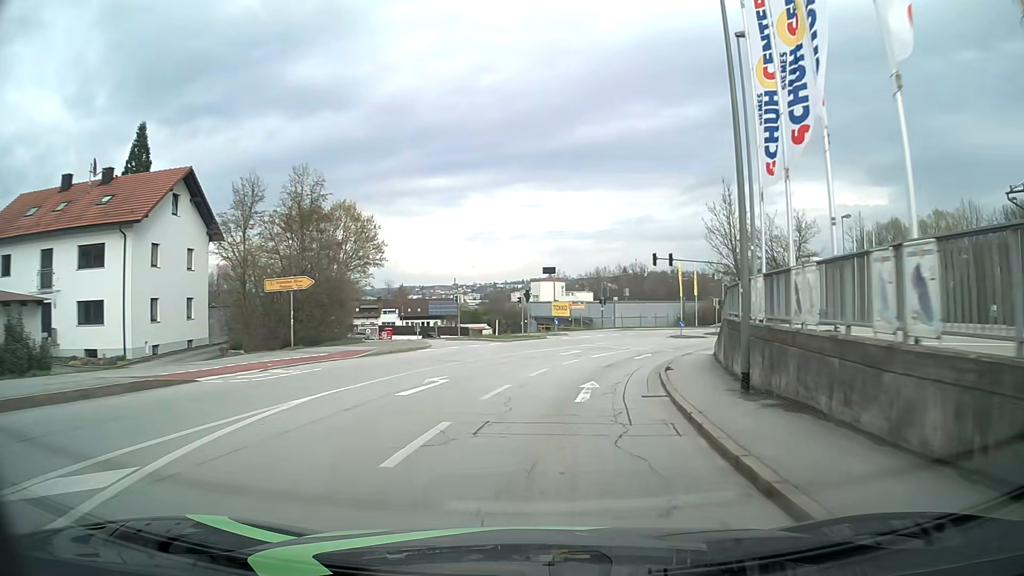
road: tertiary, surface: asphalt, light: Day
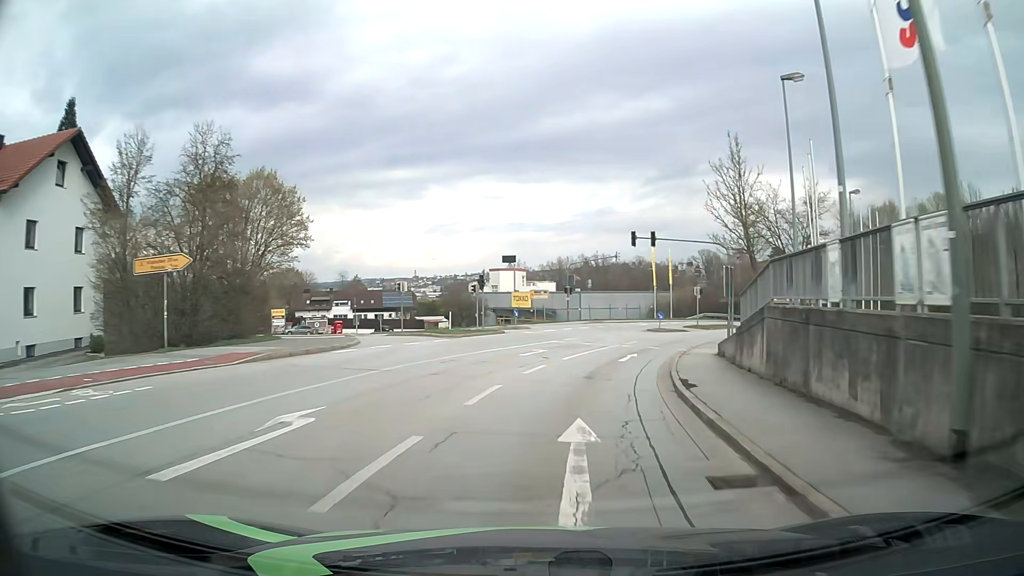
(+0.2, +7.6) m; +3°
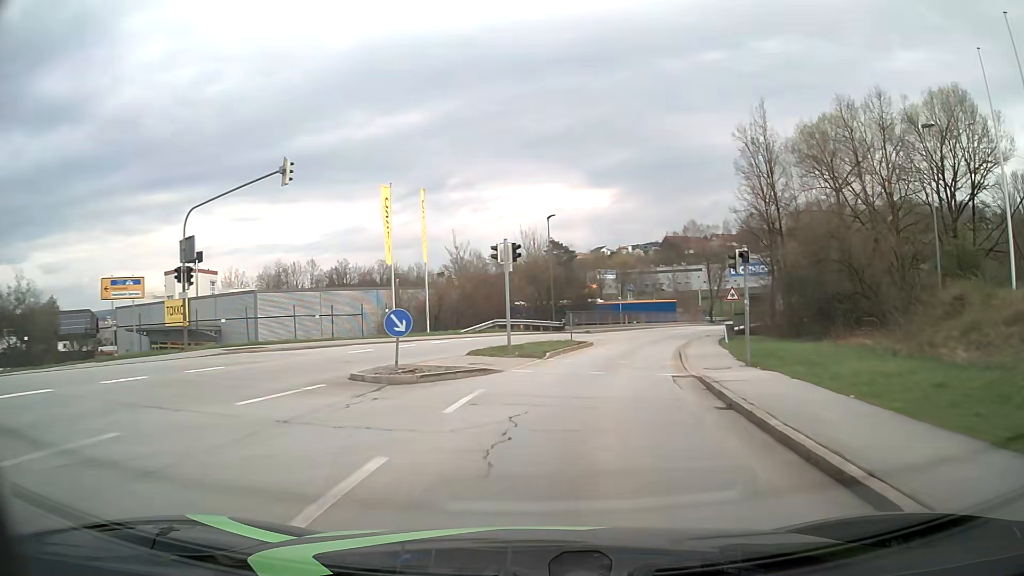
(+6.8, +37.4) m; +21°
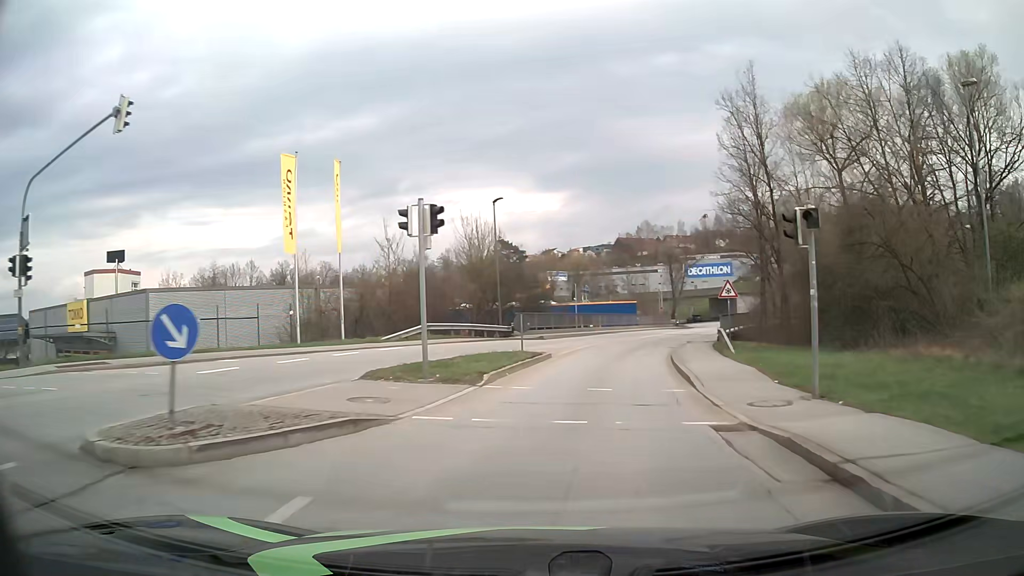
(+0.3, +7.6) m; +5°
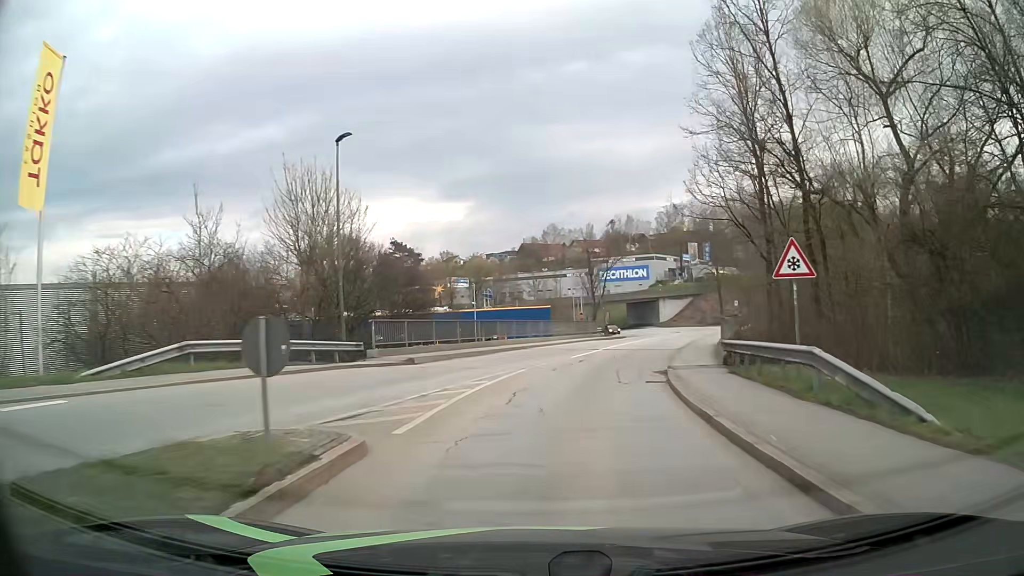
(+1.1, +15.1) m; +8°
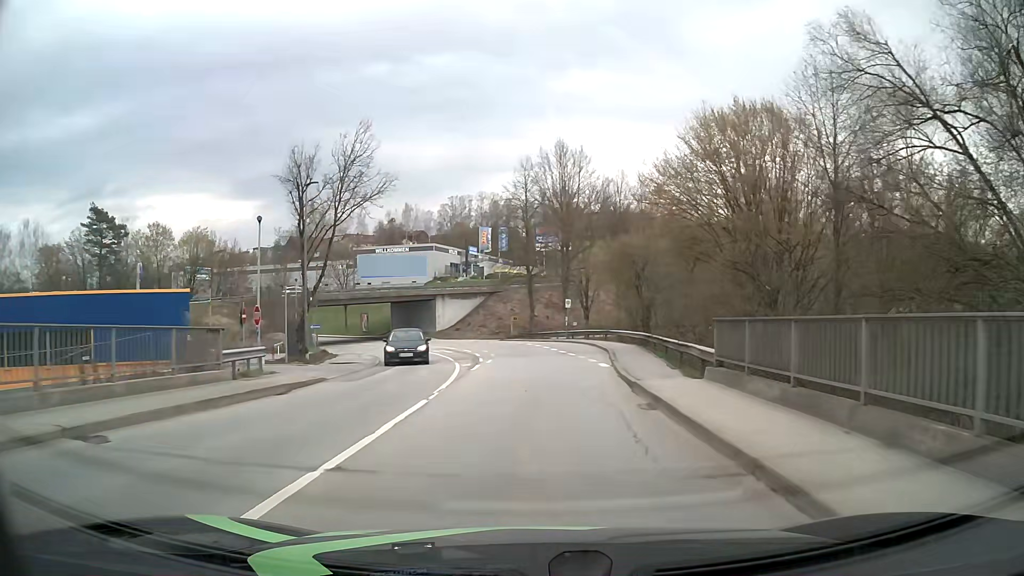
(+6.9, +37.1) m; +19°
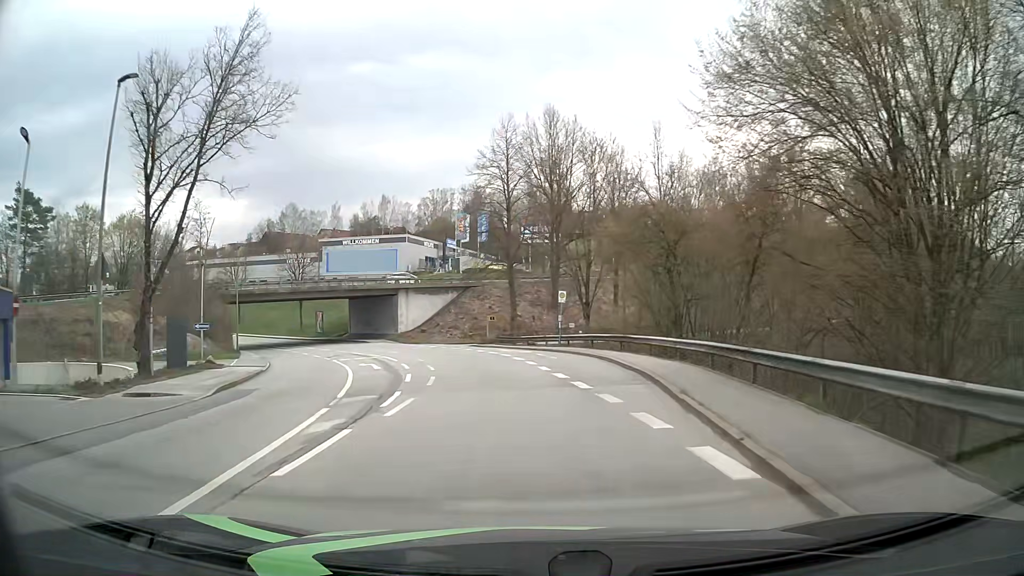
(+0.3, +15.2) m; +1°
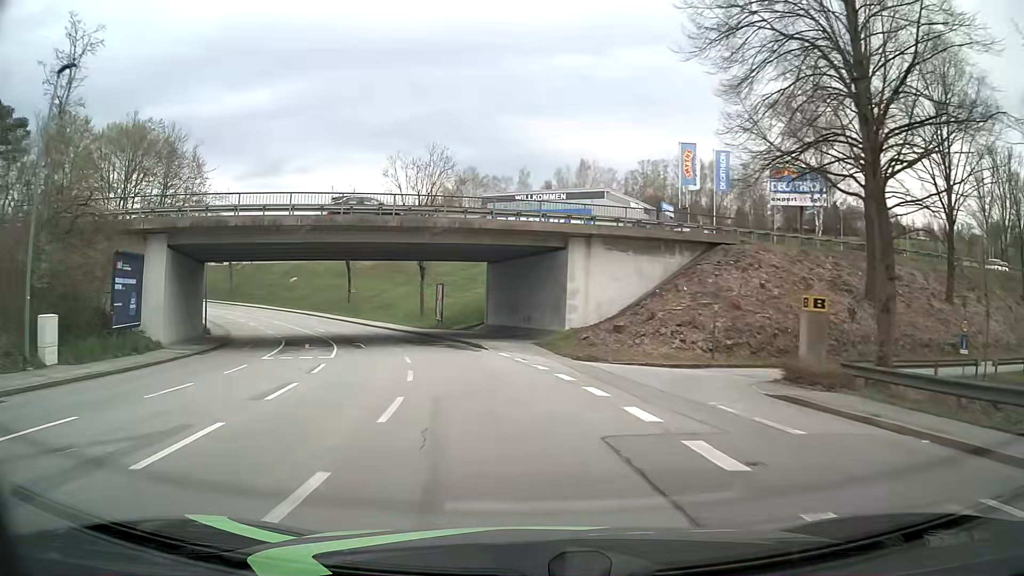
(-4.8, +37.7) m; -17°
